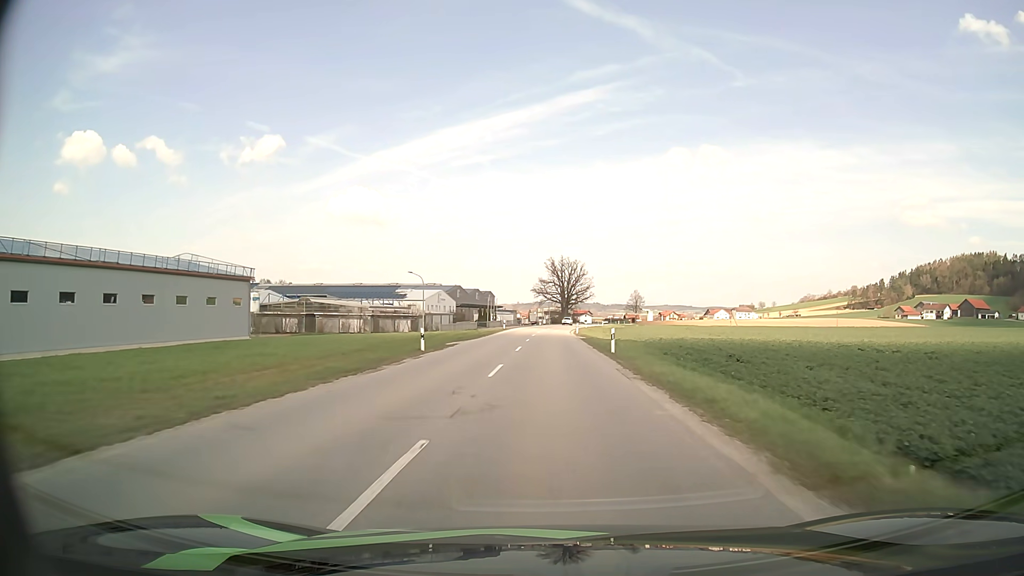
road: secondary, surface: asphalt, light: Day
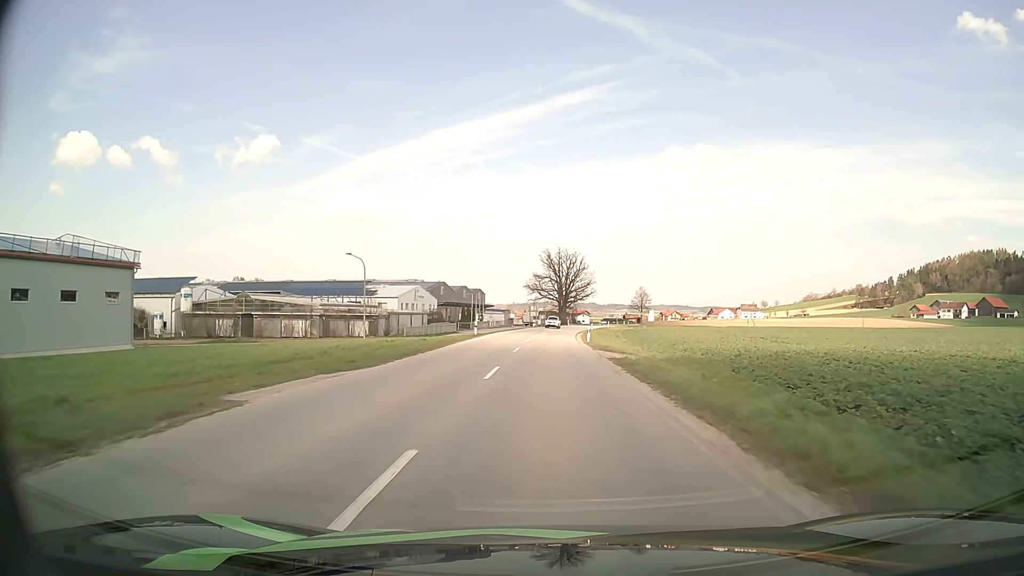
(0.0, +24.6) m; 0°
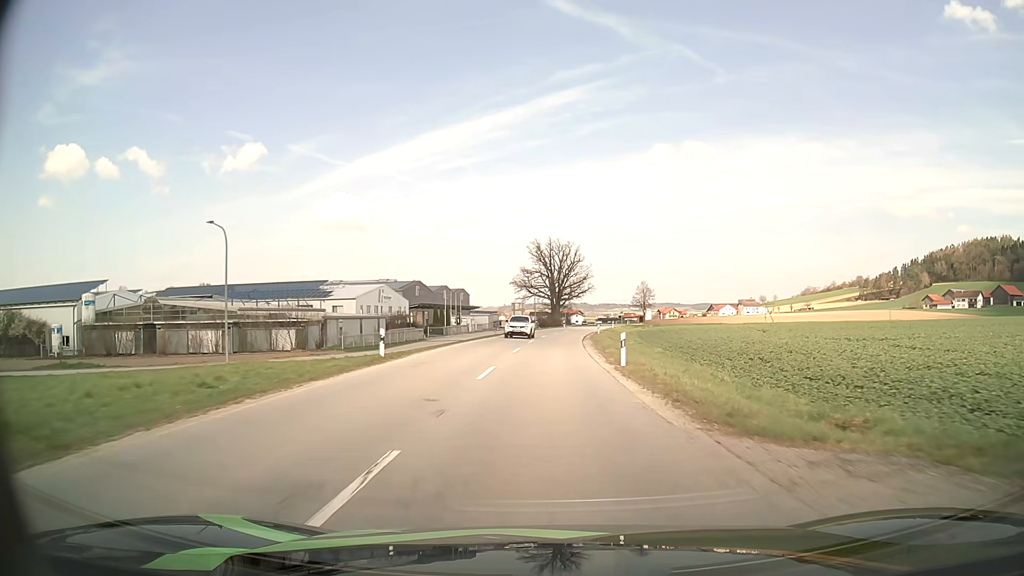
(+0.2, +24.1) m; +1°
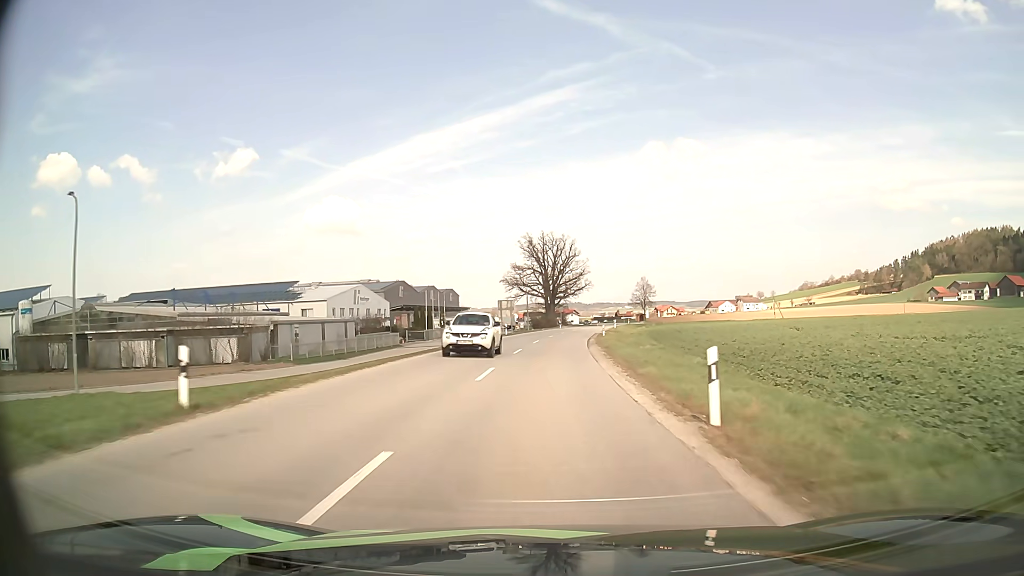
(+0.1, +12.0) m; +1°
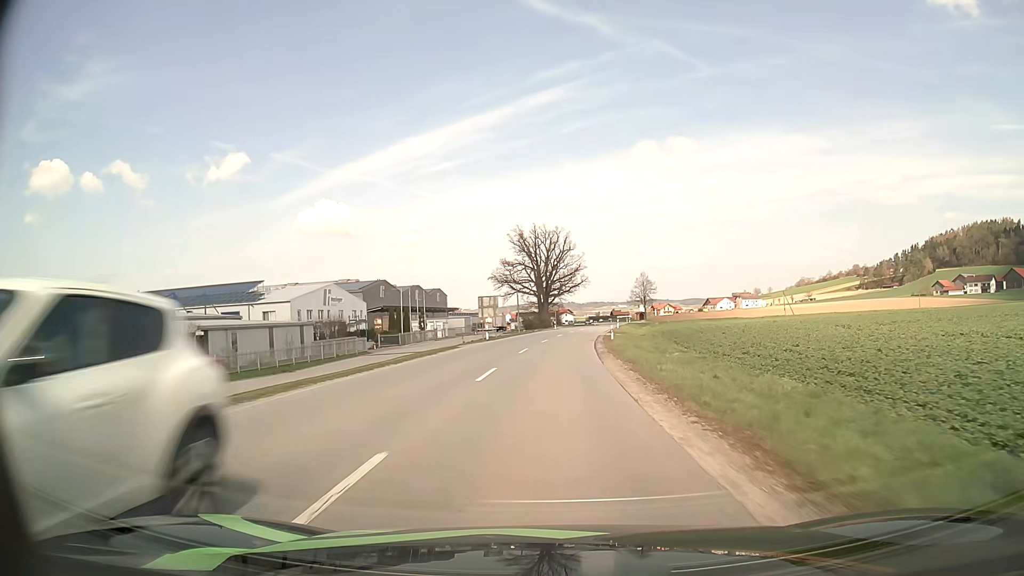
(0.0, +12.0) m; +1°
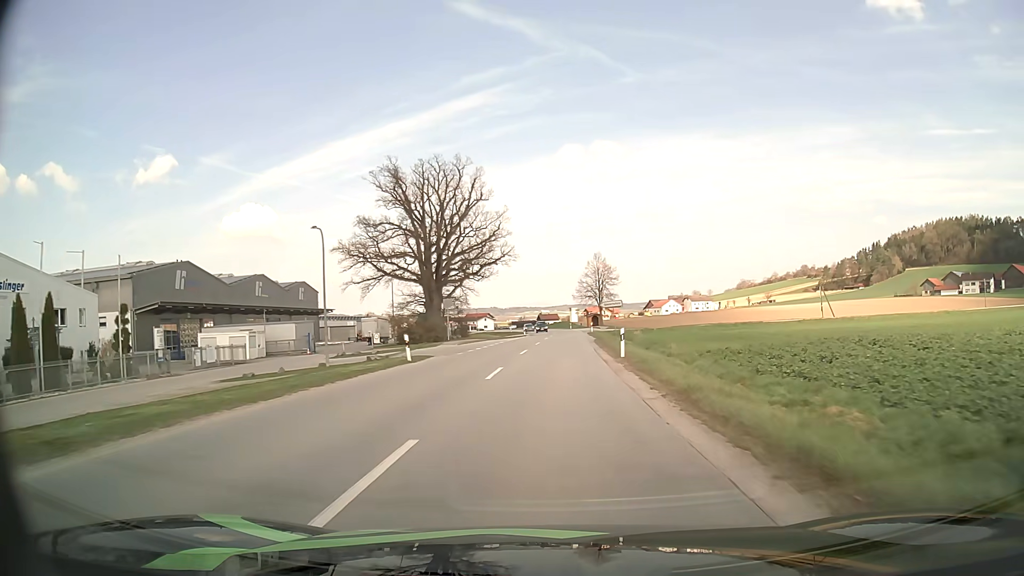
(+2.7, +58.9) m; +6°
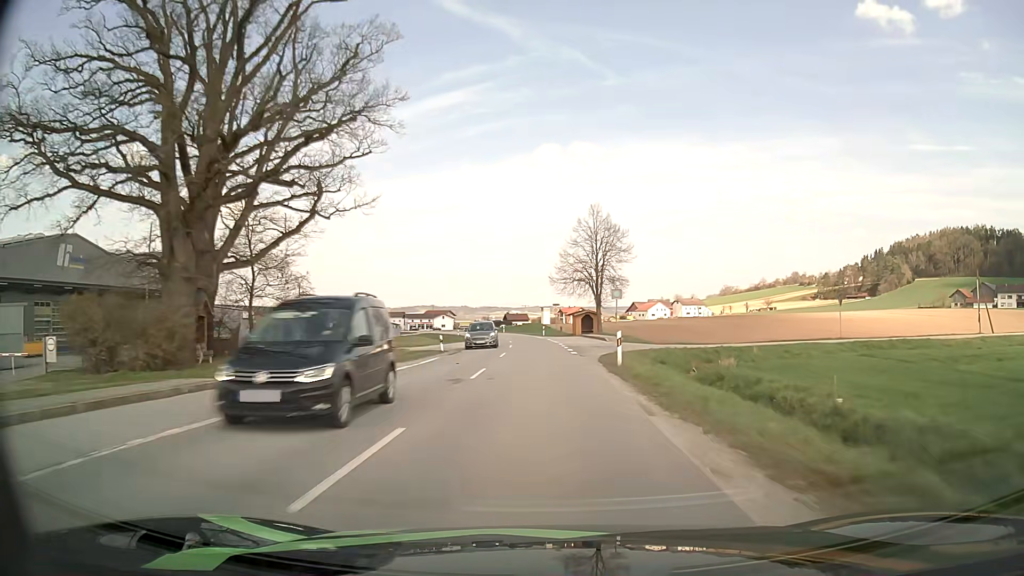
(+1.4, +47.3) m; +3°
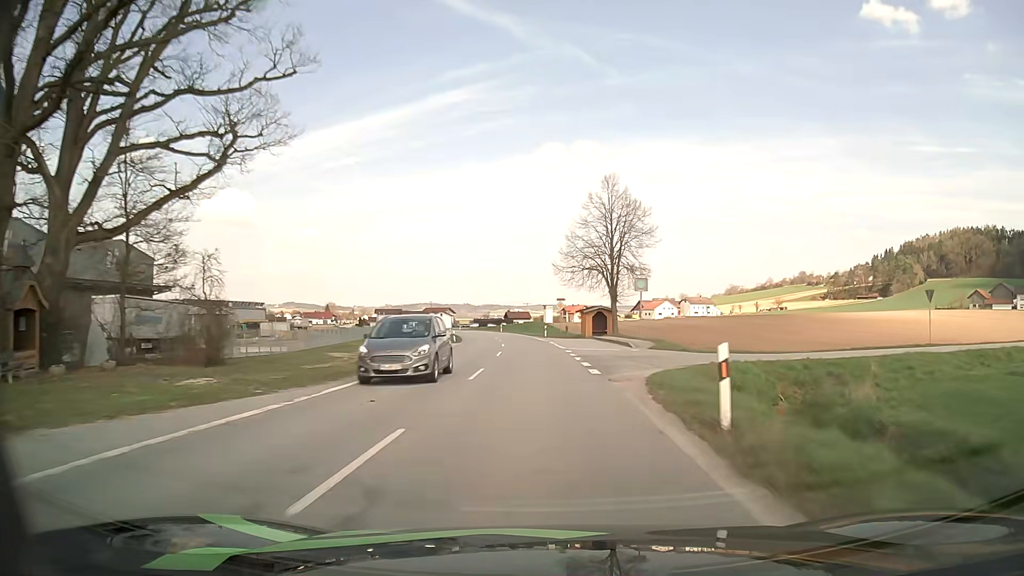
(0.0, +11.9) m; 0°
(0, +10) (0, +20) (0, +30) (-1, +40) (-2, +50) (-3, +60) (-4, +70) (-5, +80) (-7, +90) (-9, +99) m
